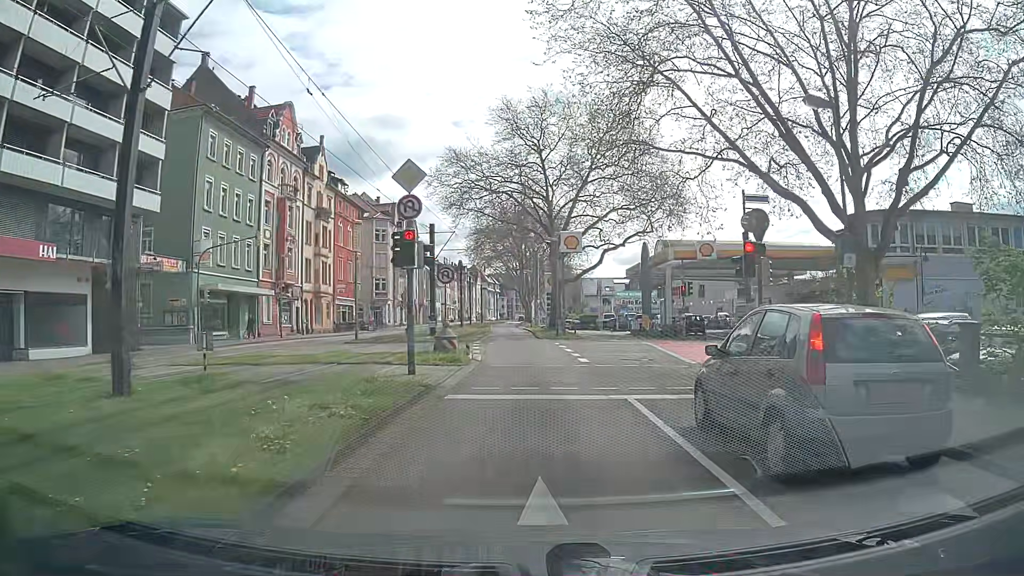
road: secondary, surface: asphalt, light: Day
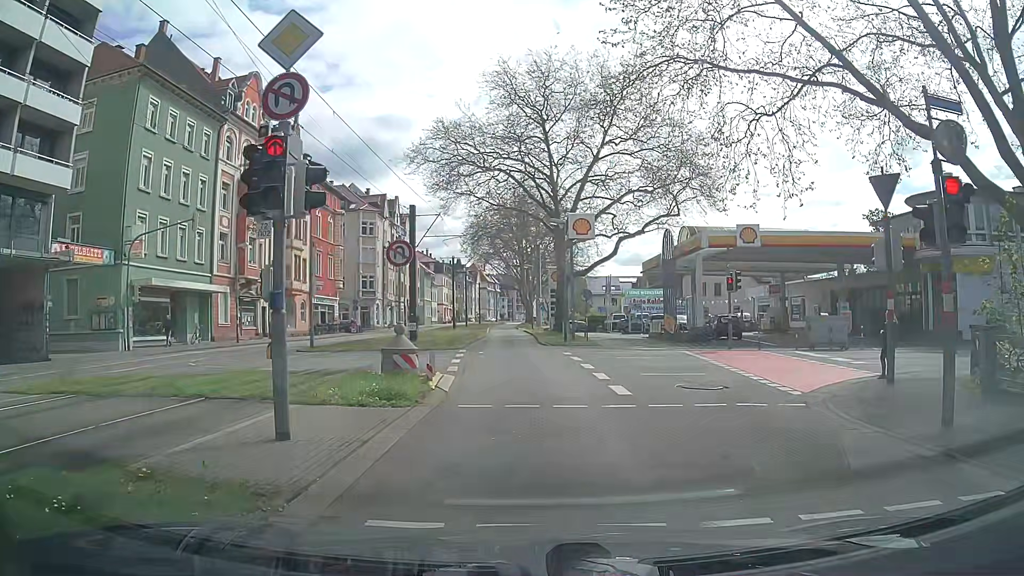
(0.0, +7.9) m; -1°
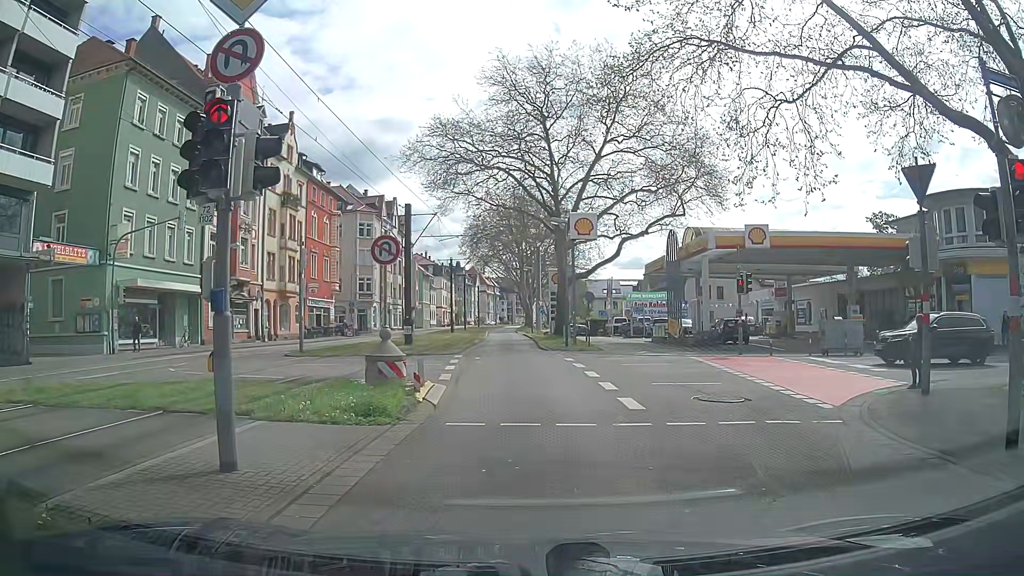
(0.0, +1.3) m; 0°
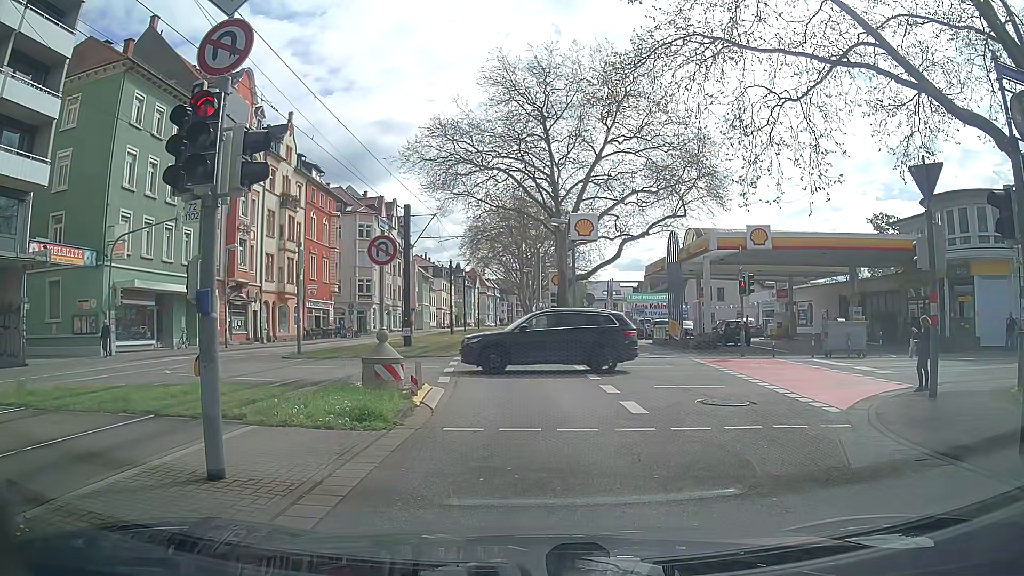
(0.0, +0.3) m; 0°
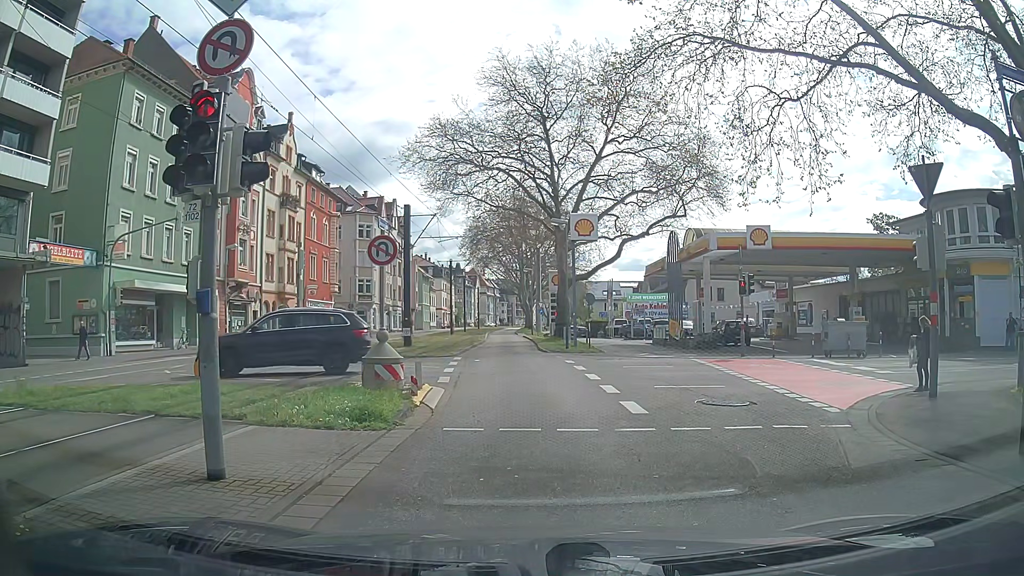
(0.0, 0.0) m; 0°
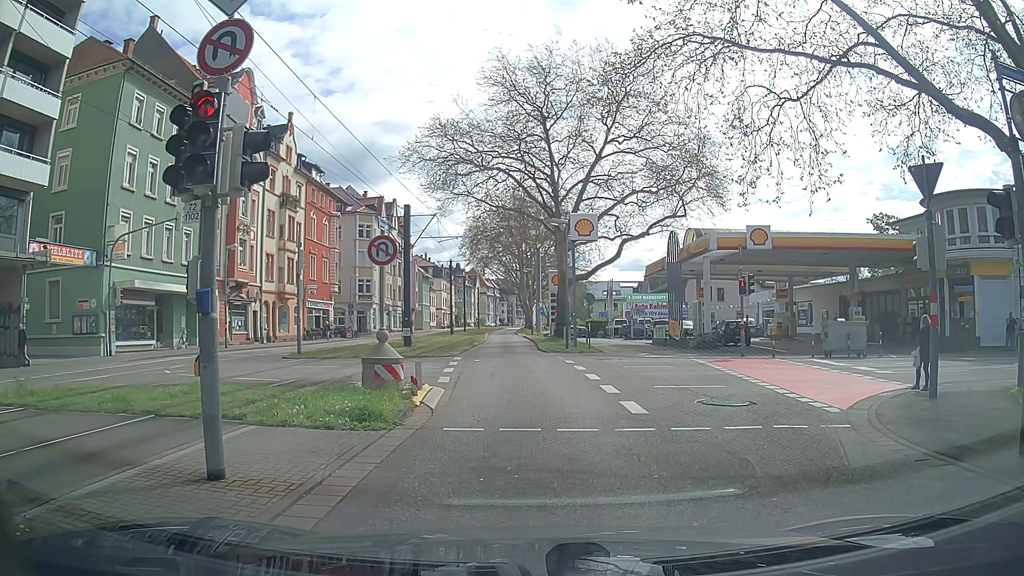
(0.0, 0.0) m; 0°
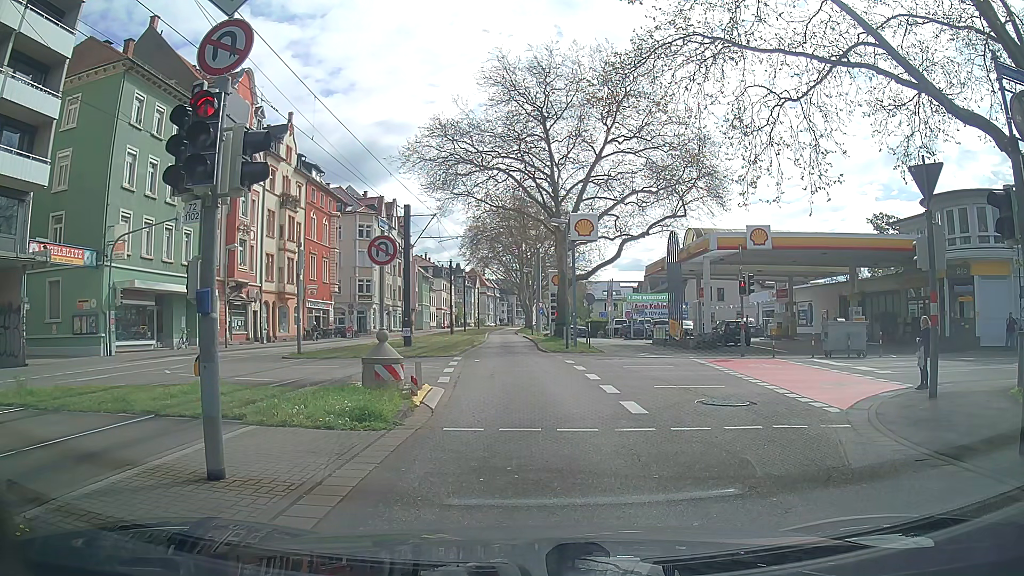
(0.0, 0.0) m; 0°
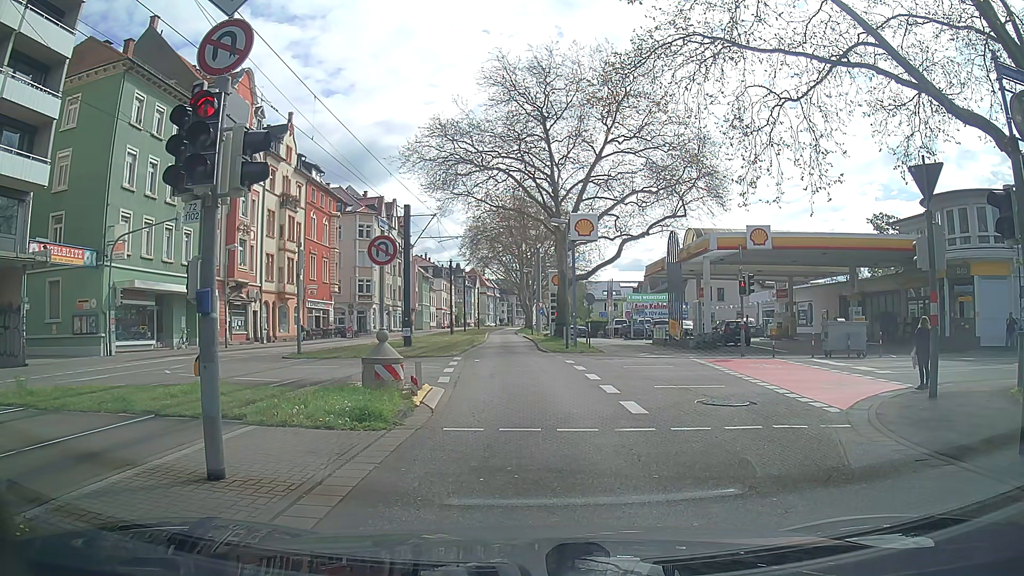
(0.0, 0.0) m; 0°
